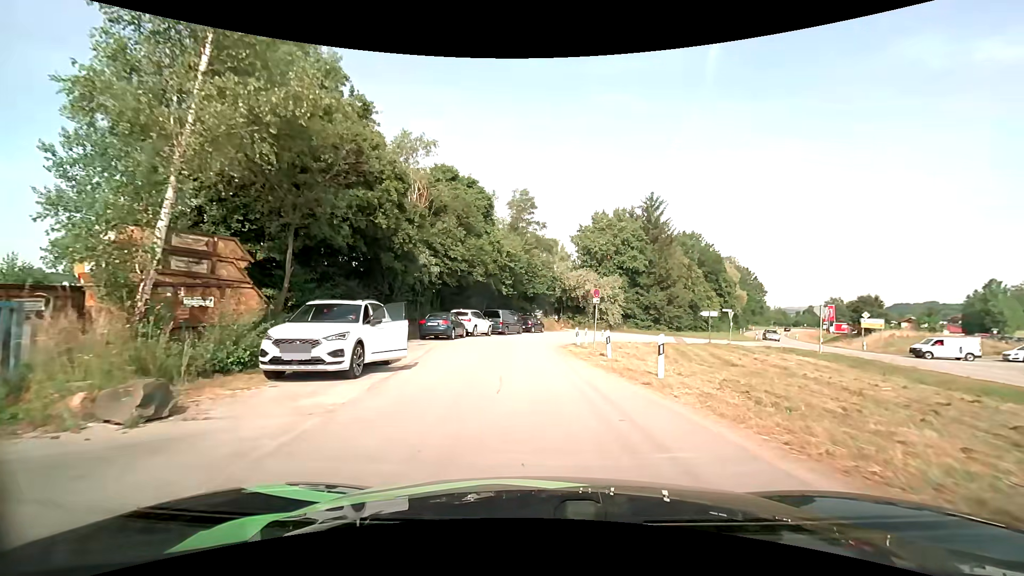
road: residential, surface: asphalt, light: Day
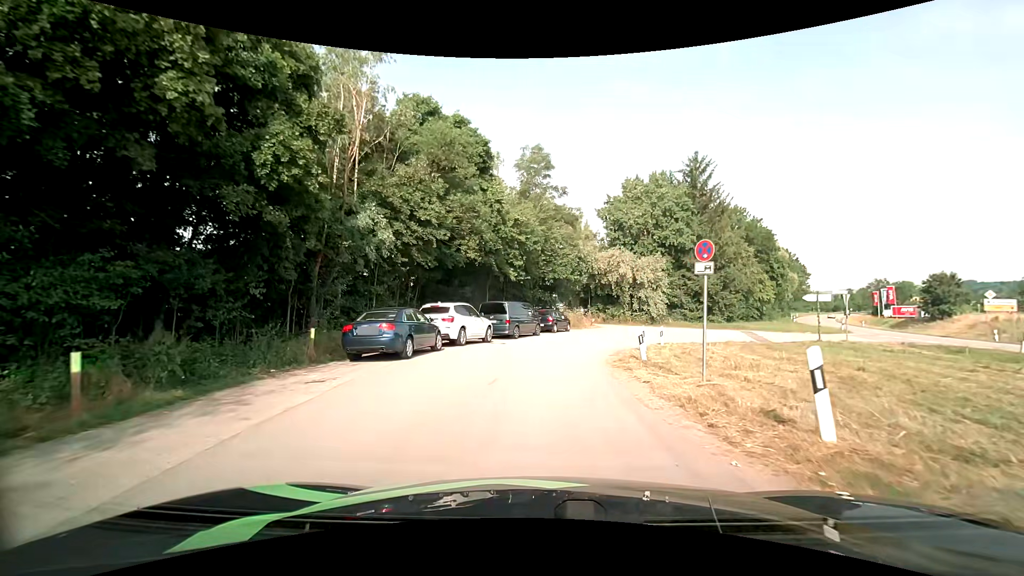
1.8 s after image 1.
(-0.1, +12.0) m; -1°
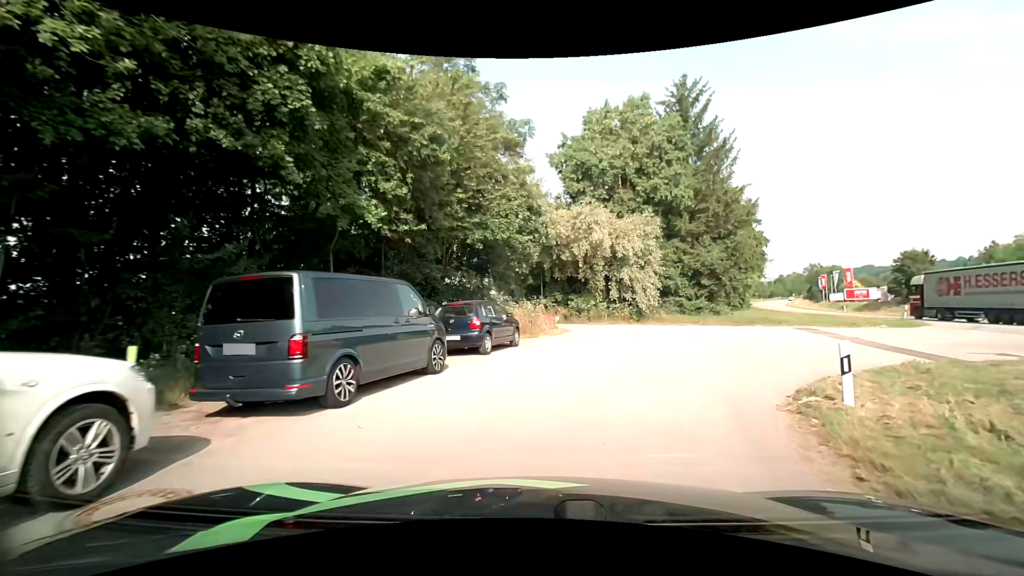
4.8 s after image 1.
(+0.3, +17.7) m; +7°
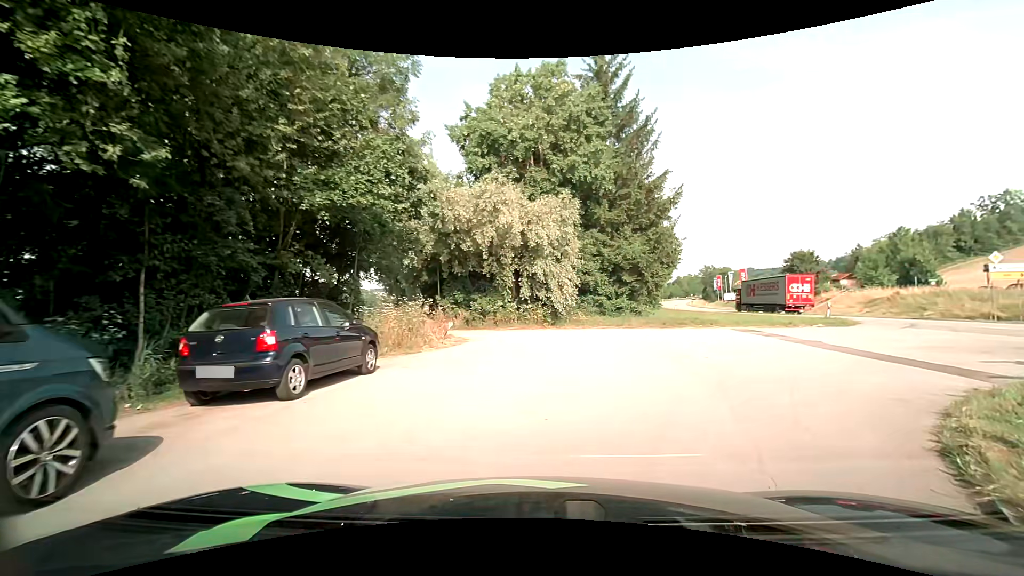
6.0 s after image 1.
(+0.4, +5.8) m; +10°
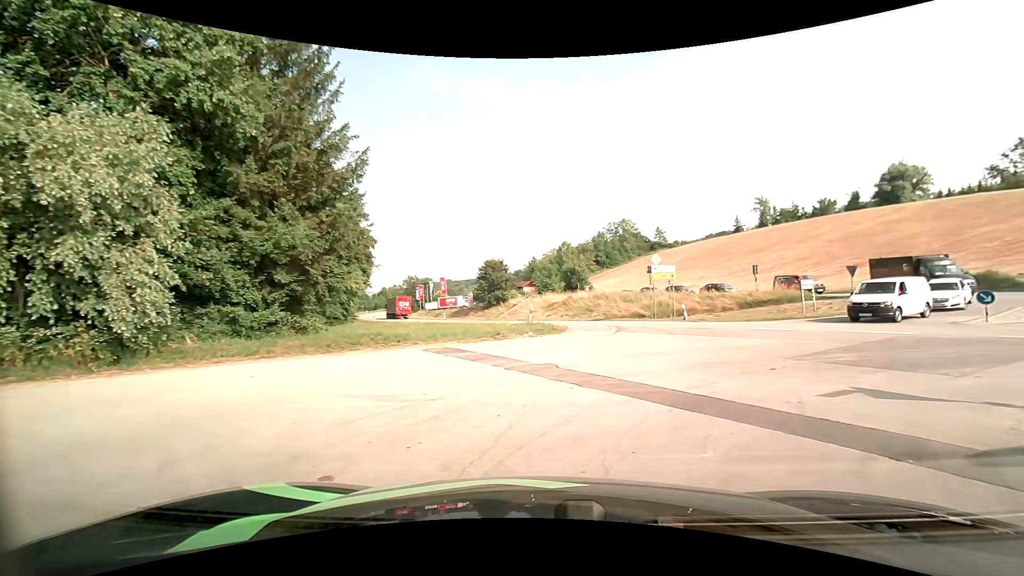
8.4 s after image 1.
(+2.4, +9.1) m; +32°
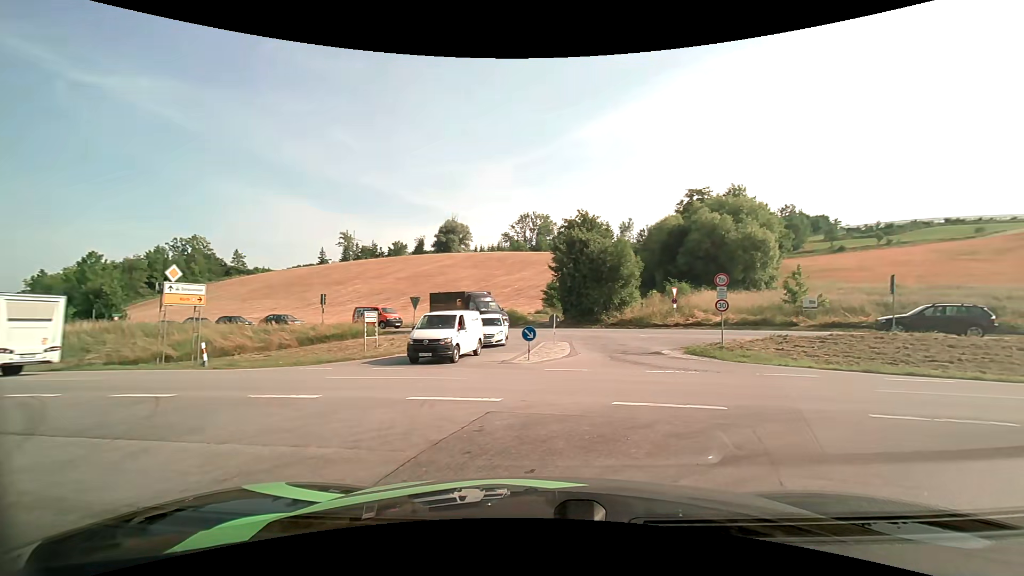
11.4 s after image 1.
(+3.1, +8.2) m; +43°
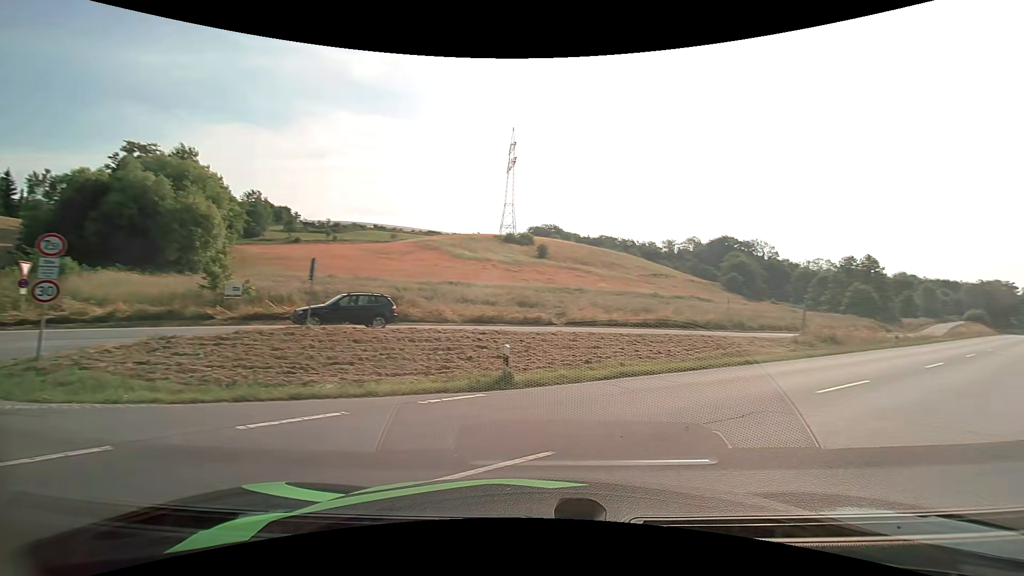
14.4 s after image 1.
(+4.0, +7.3) m; +58°
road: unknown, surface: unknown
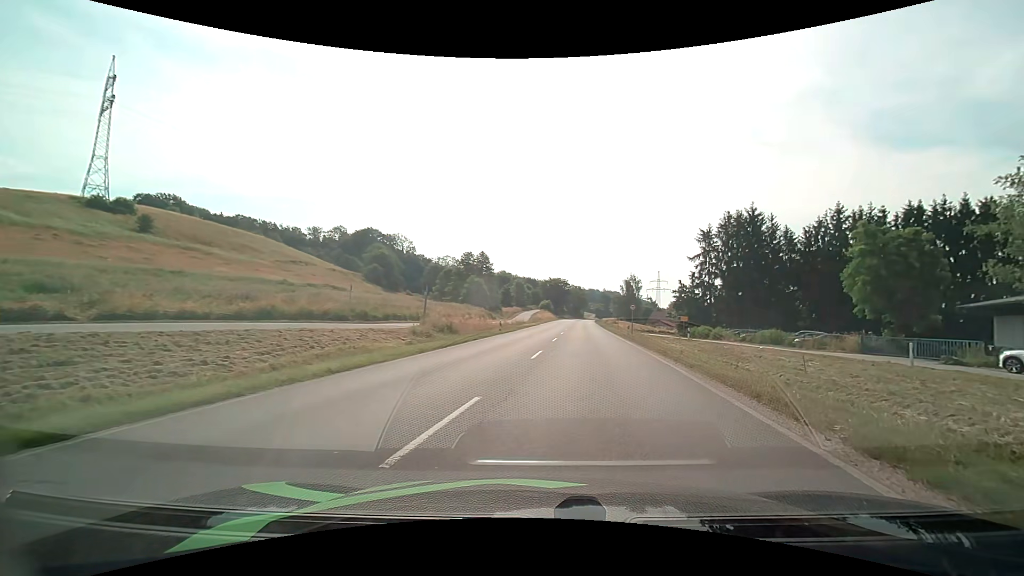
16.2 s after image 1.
(+3.1, +7.3) m; +40°
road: primary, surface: asphalt
(+1, +10) (+2, +20) (+3, +30) (+4, +40) (+5, +50) (+6, +60) (+6, +70) (+7, +80) (+8, +90) (+9, +100) m
